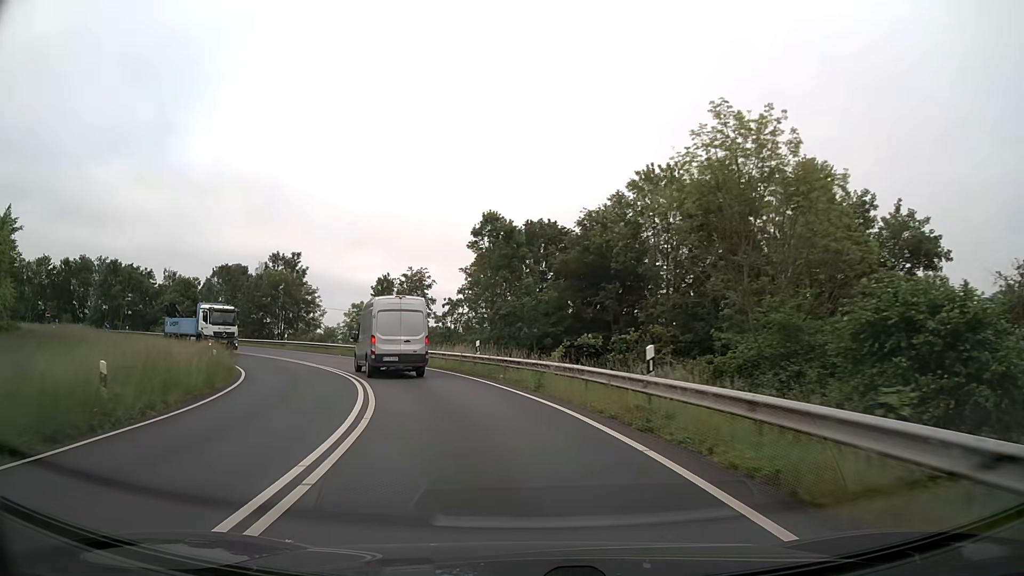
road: trunk_link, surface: asphalt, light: Day
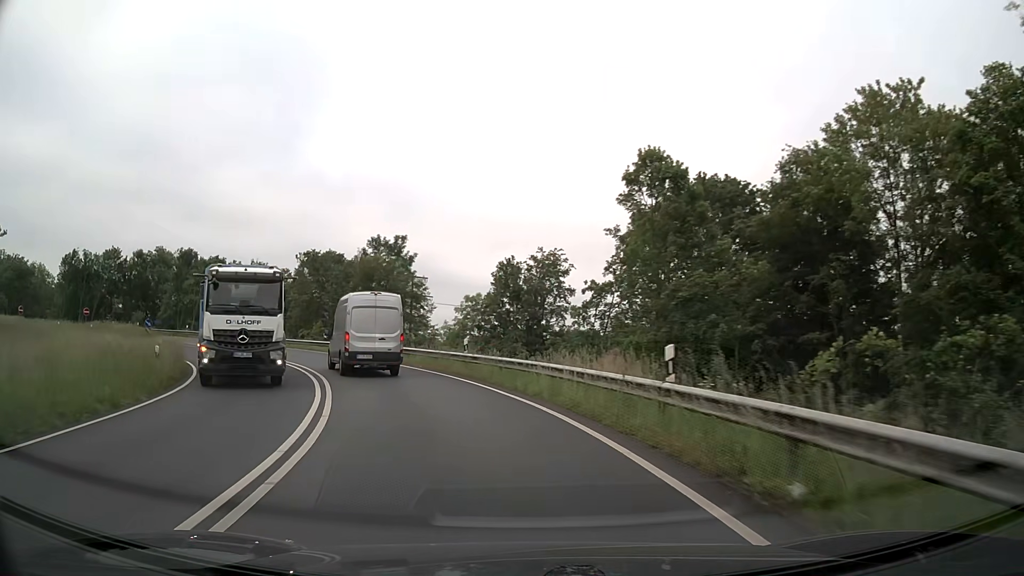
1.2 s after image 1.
(-1.7, +16.8) m; -12°
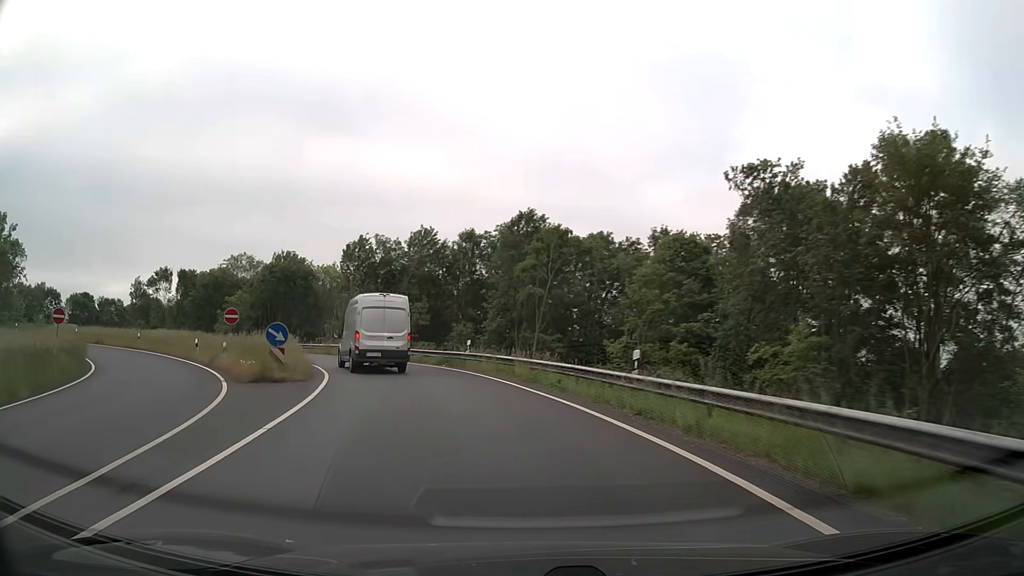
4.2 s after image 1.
(-13.0, +38.9) m; -37°
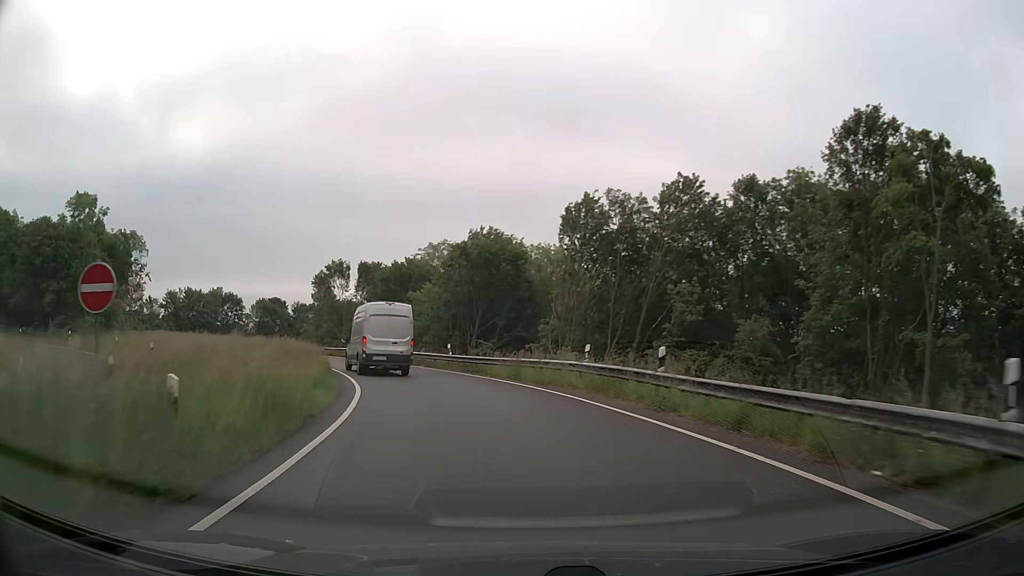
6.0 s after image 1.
(-4.5, +24.1) m; -21°
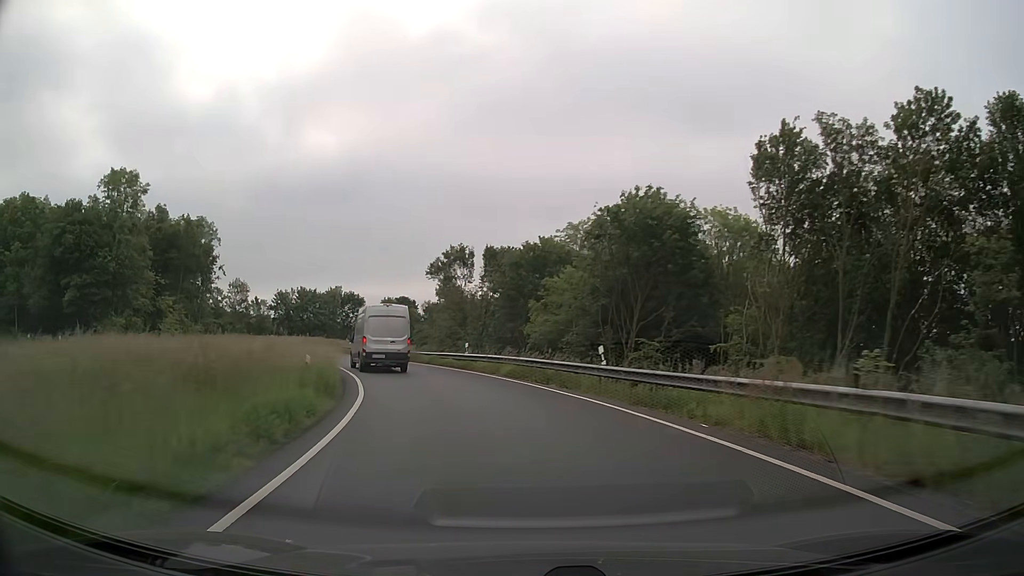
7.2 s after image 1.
(-1.7, +16.3) m; -12°
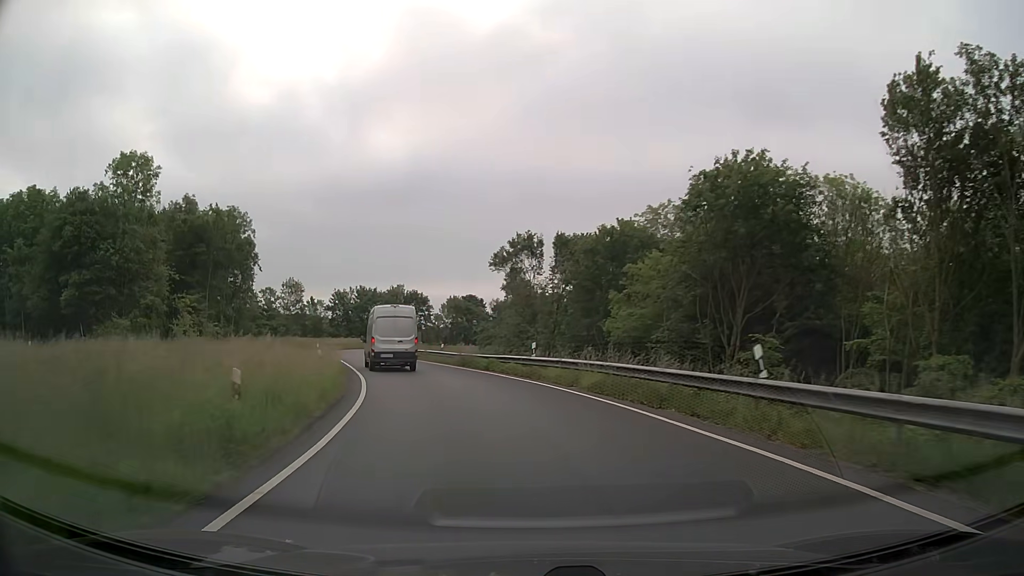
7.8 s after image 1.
(-0.4, +8.5) m; -7°
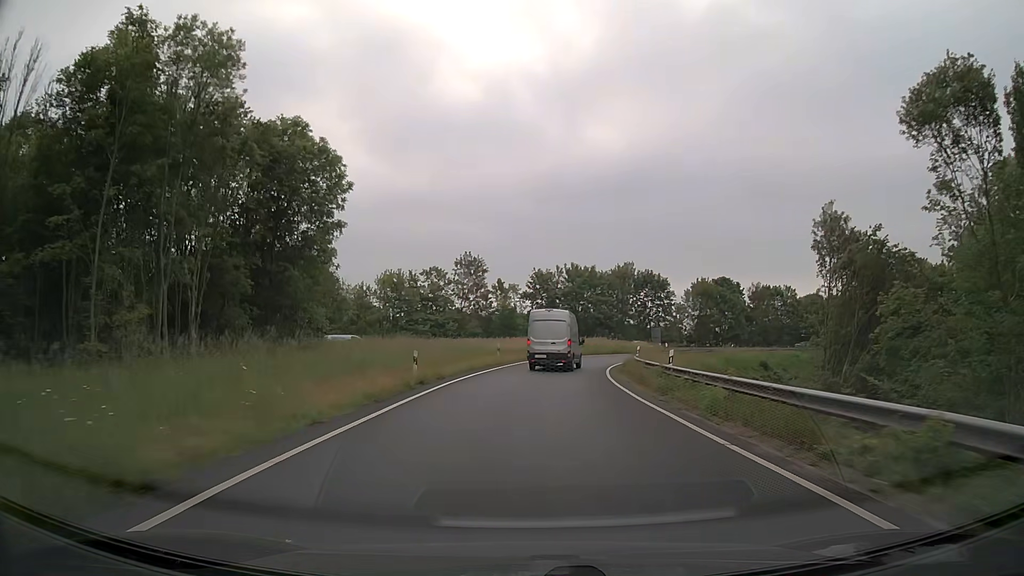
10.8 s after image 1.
(-8.7, +42.9) m; -19°
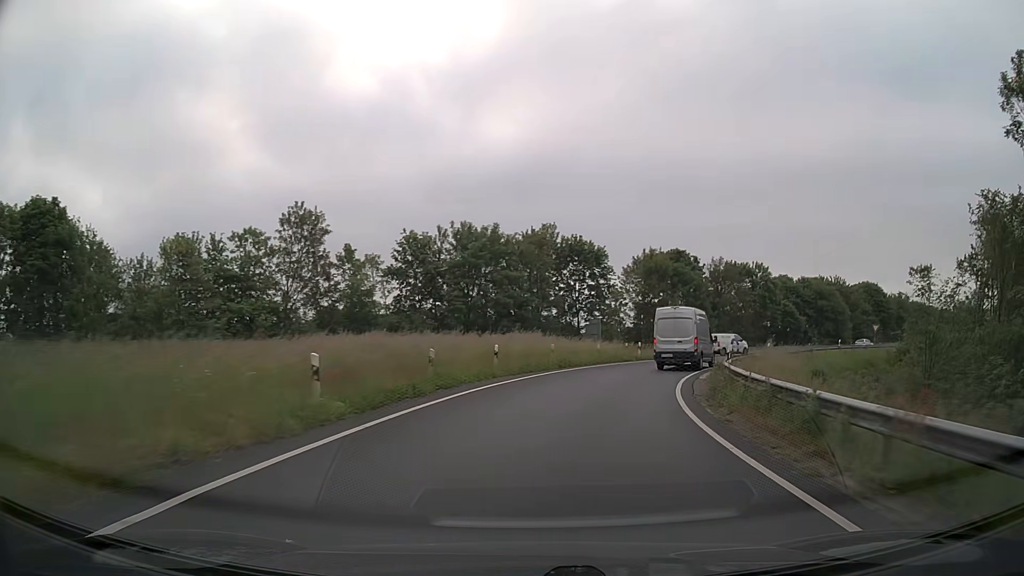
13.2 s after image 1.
(+1.5, +36.3) m; +9°
(+1, +10) (+2, +20) (+5, +29) (+9, +38) (+15, +47) (+21, +55) (+28, +61) (+36, +68) (+44, +74) (+51, +81) m
